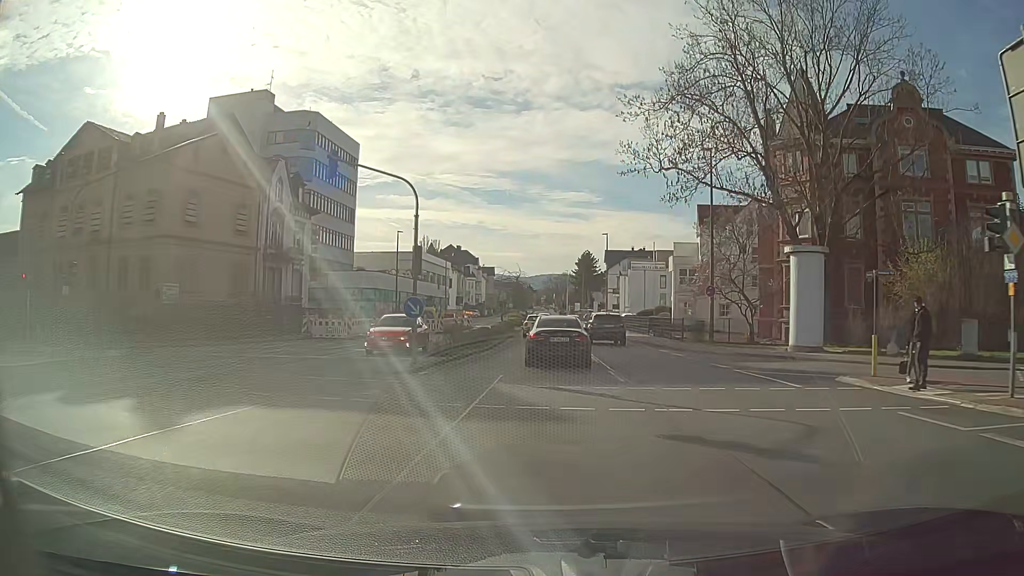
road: tertiary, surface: asphalt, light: Day
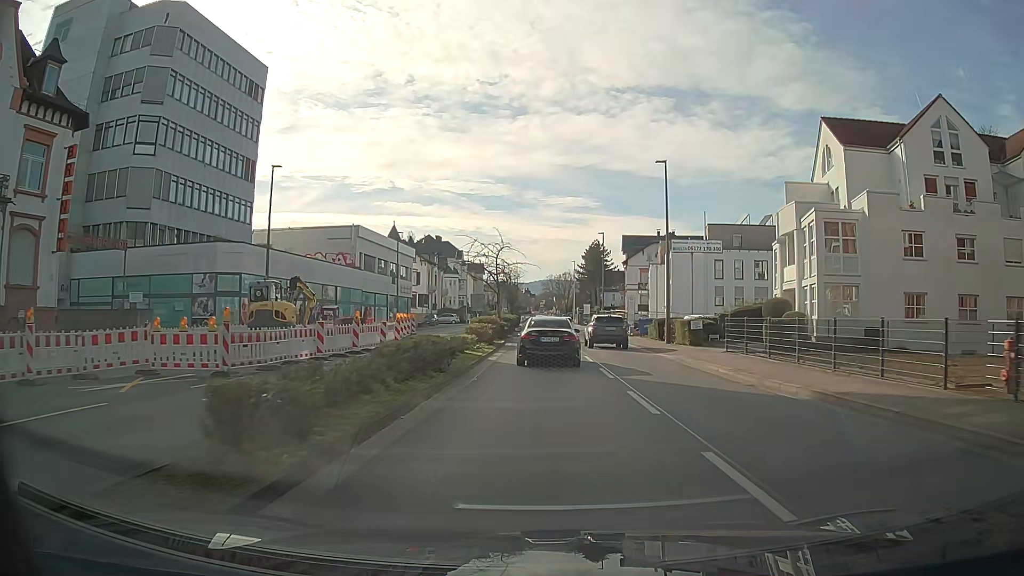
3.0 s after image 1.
(-0.1, +35.3) m; 0°
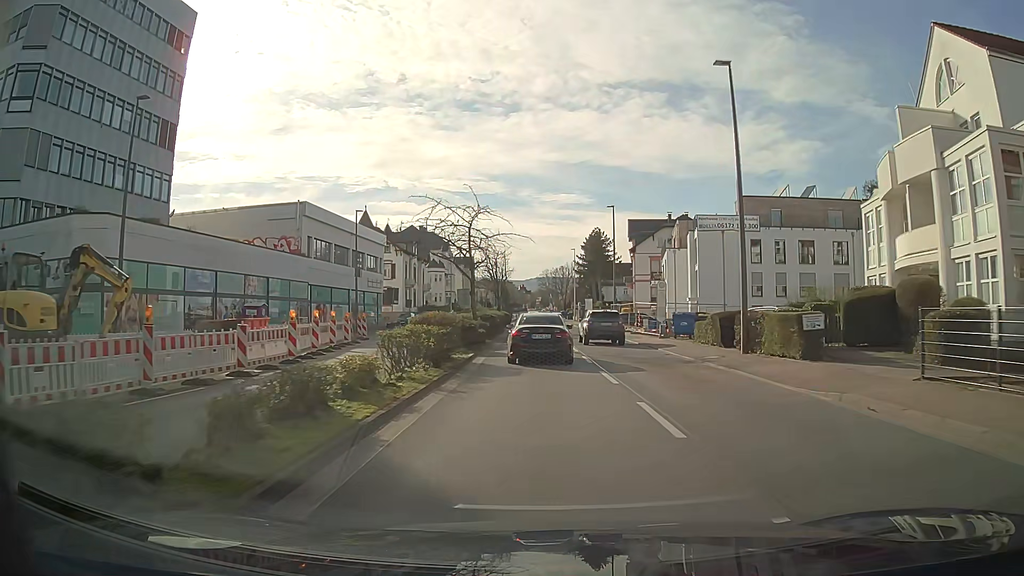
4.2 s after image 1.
(+0.1, +14.6) m; 0°
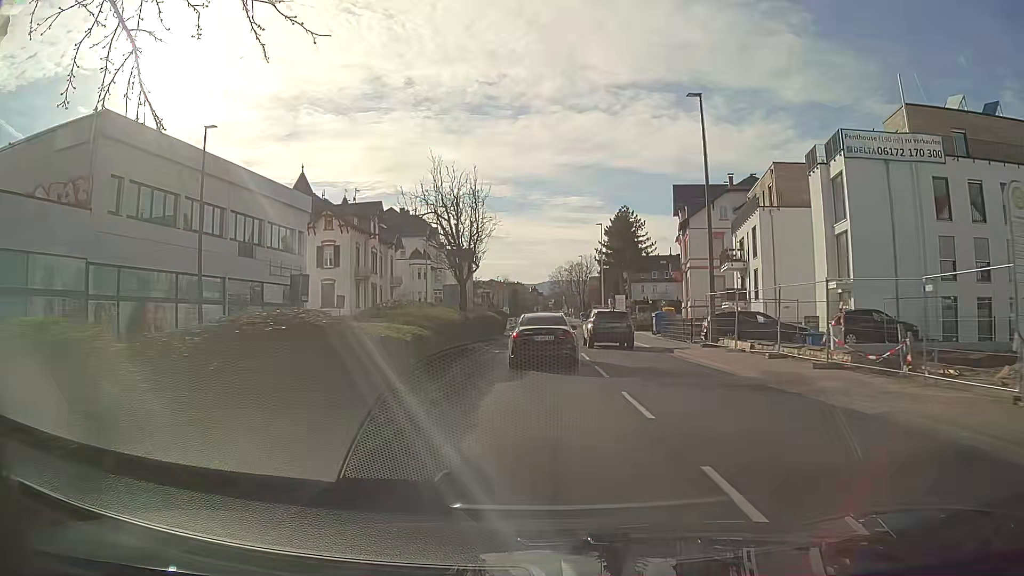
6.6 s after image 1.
(-0.1, +28.9) m; -2°
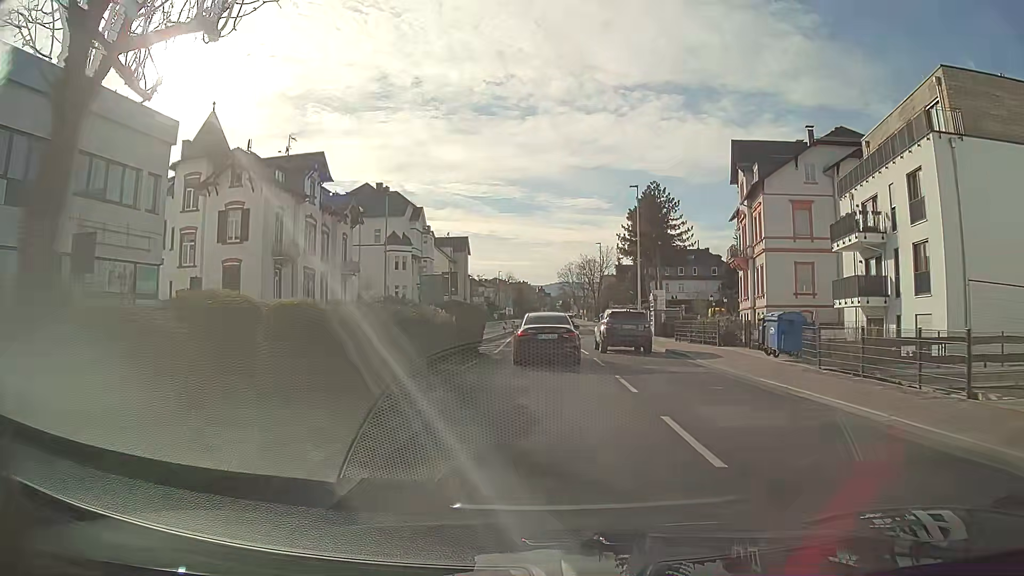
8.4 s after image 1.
(0.0, +21.0) m; 0°
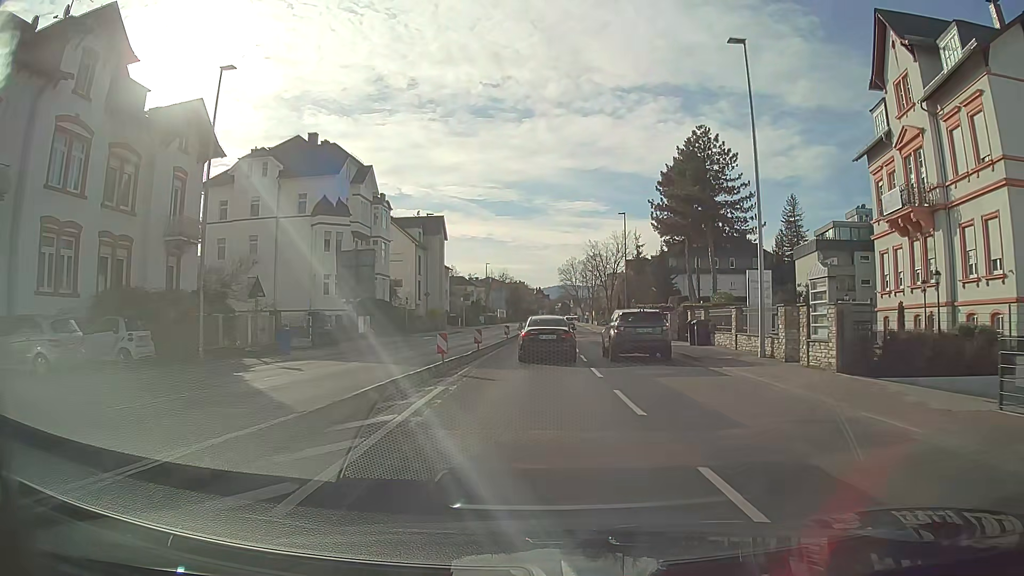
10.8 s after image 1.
(+0.2, +26.7) m; +1°
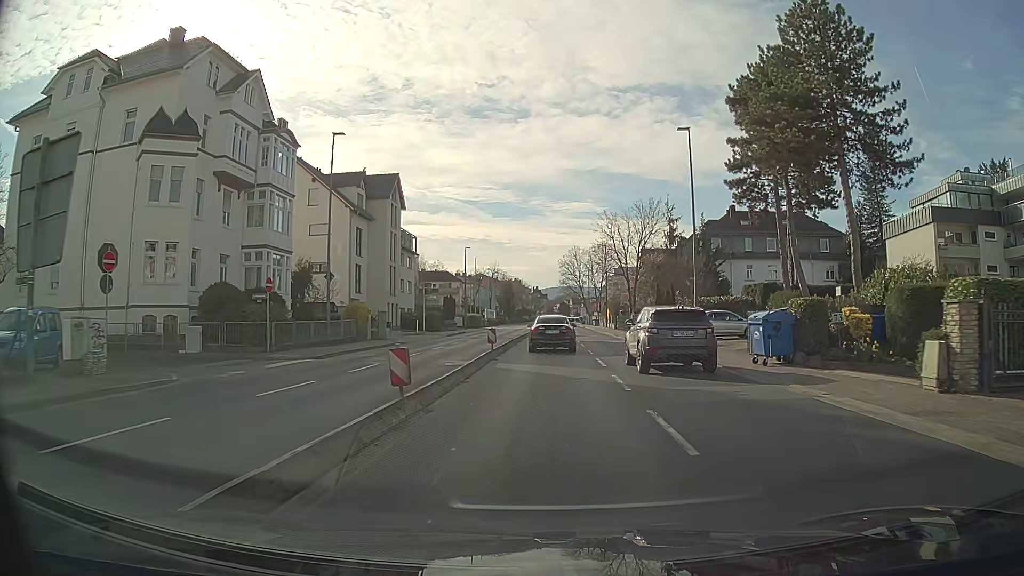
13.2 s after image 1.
(-0.1, +27.0) m; 0°
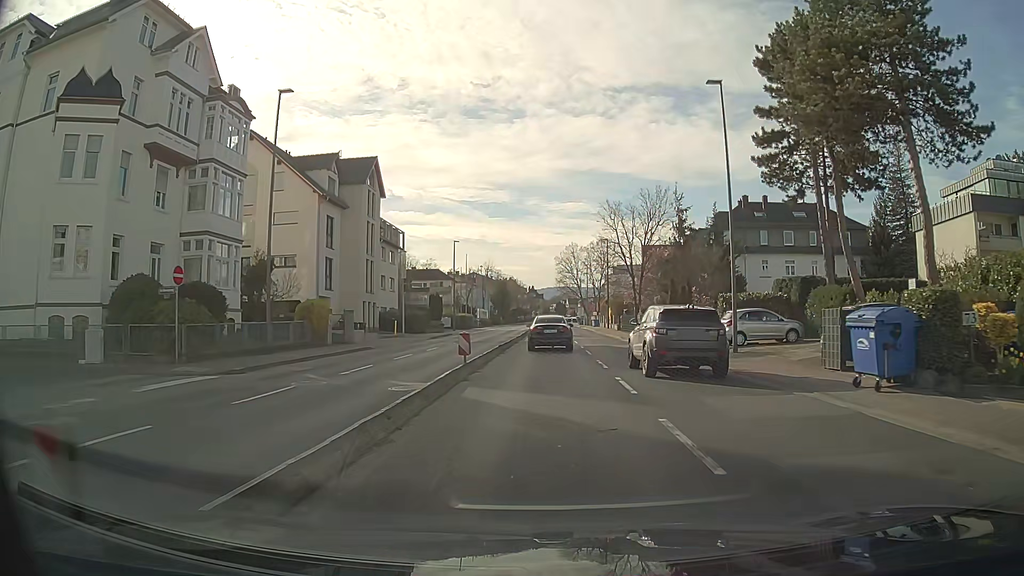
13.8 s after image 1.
(0.0, +6.9) m; +1°
(0, +10) (0, +20) (0, +30) (0, +40) (0, +50) (+1, +60) (+1, +70) (+1, +80) (+1, +90) (+1, +100) m
